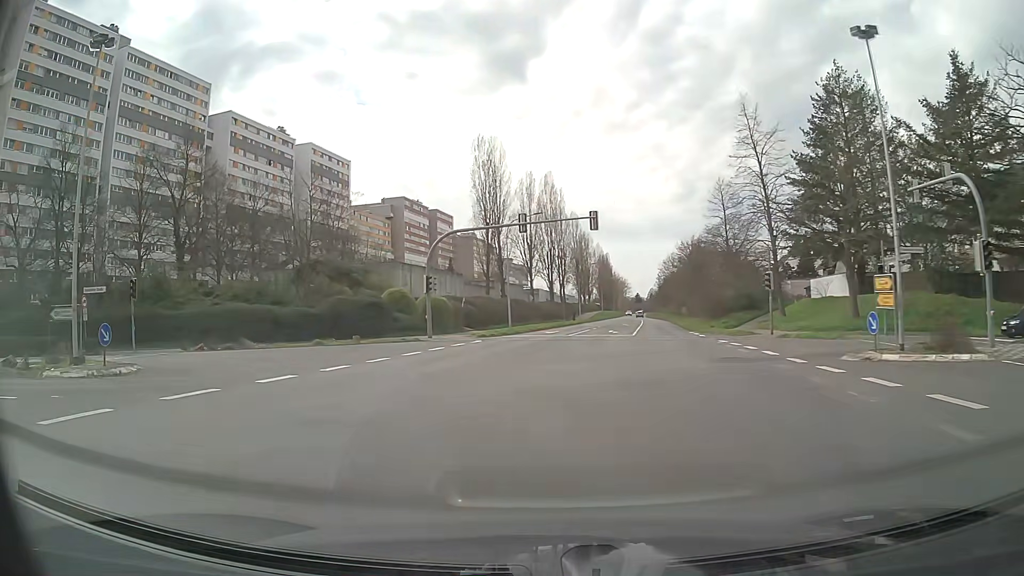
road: secondary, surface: asphalt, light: Day
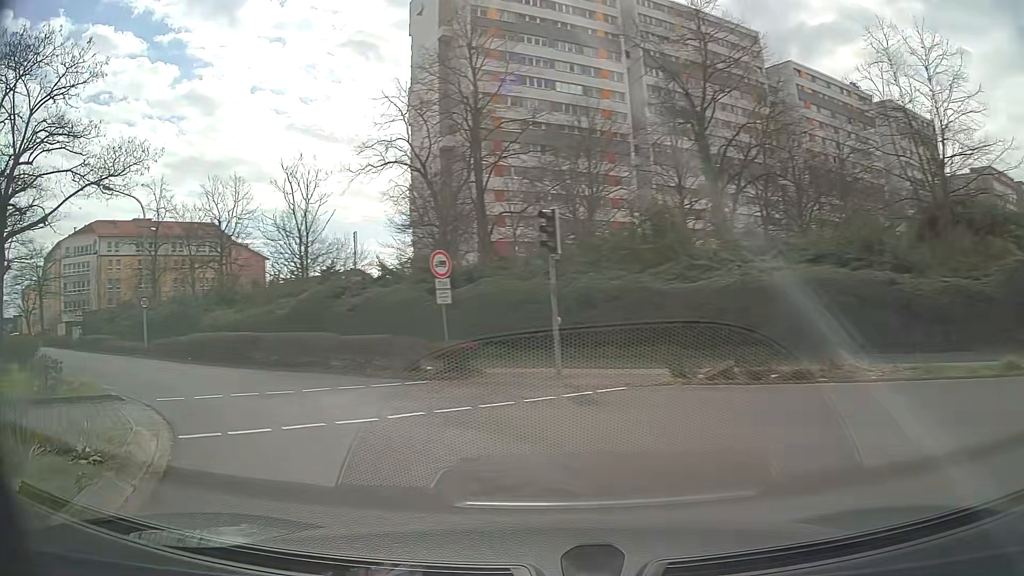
(-6.6, +17.7) m; -50°
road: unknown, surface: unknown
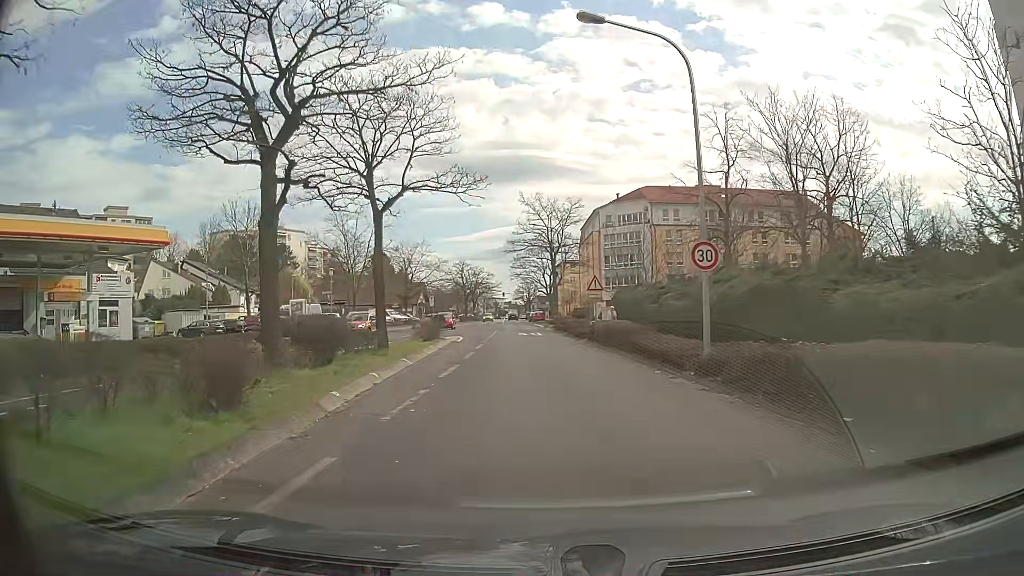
(-9.0, +15.5) m; -51°
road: tertiary
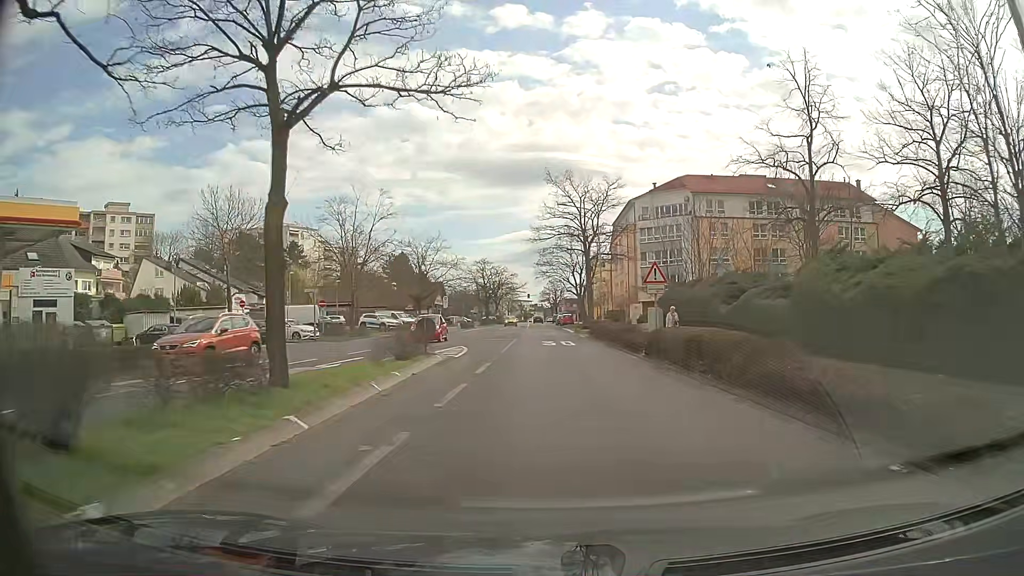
(-0.3, +9.7) m; -2°
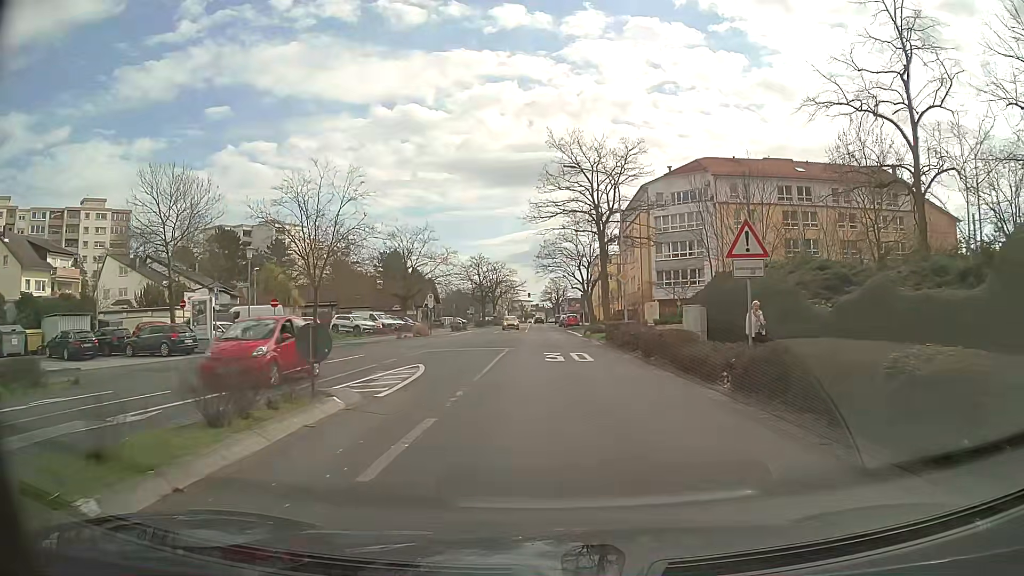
(0.0, +10.0) m; 0°
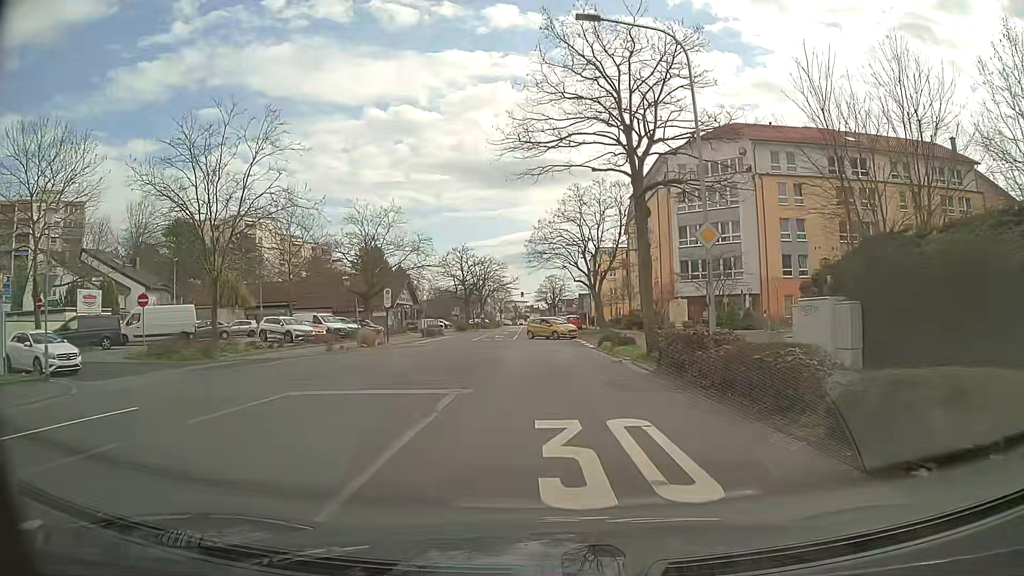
(0.0, +14.8) m; +1°
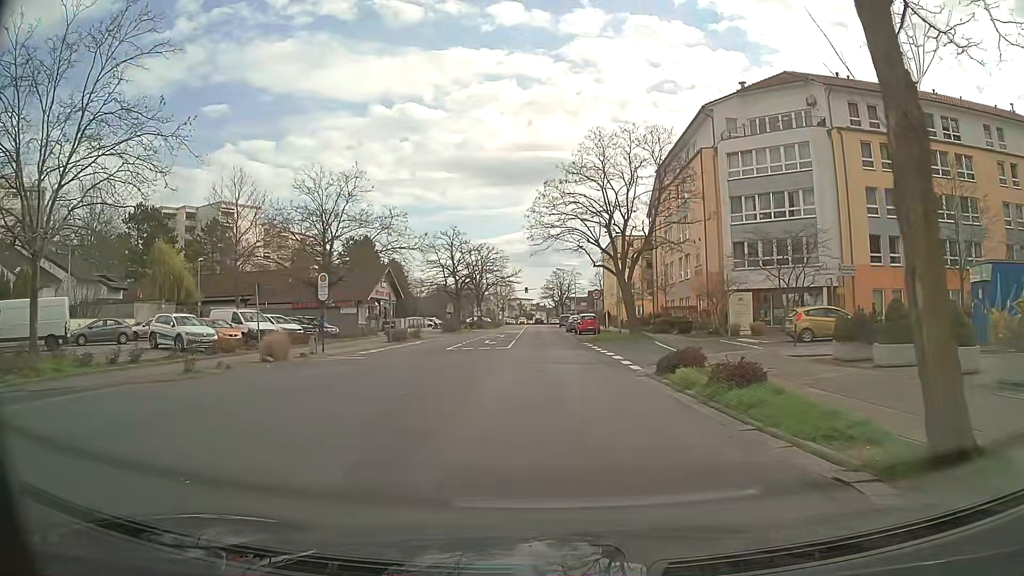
(-0.1, +14.4) m; -1°
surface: asphalt
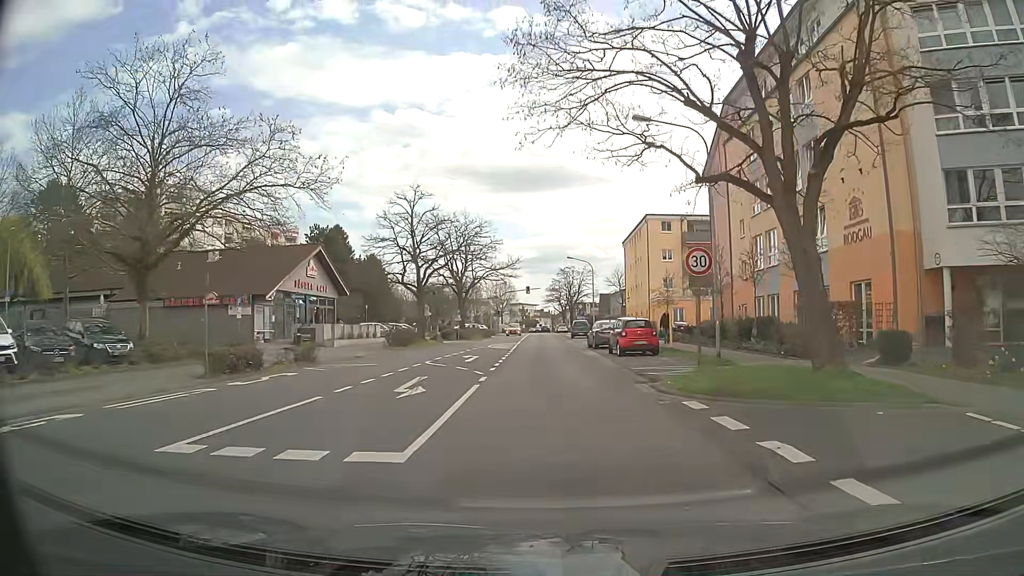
(-0.2, +23.9) m; -1°
(0, +10) (0, +20) (+1, +30) (+1, +40) (+1, +50) (+1, +60) (+1, +70) (+1, +80) (+2, +90) (+2, +100) m
